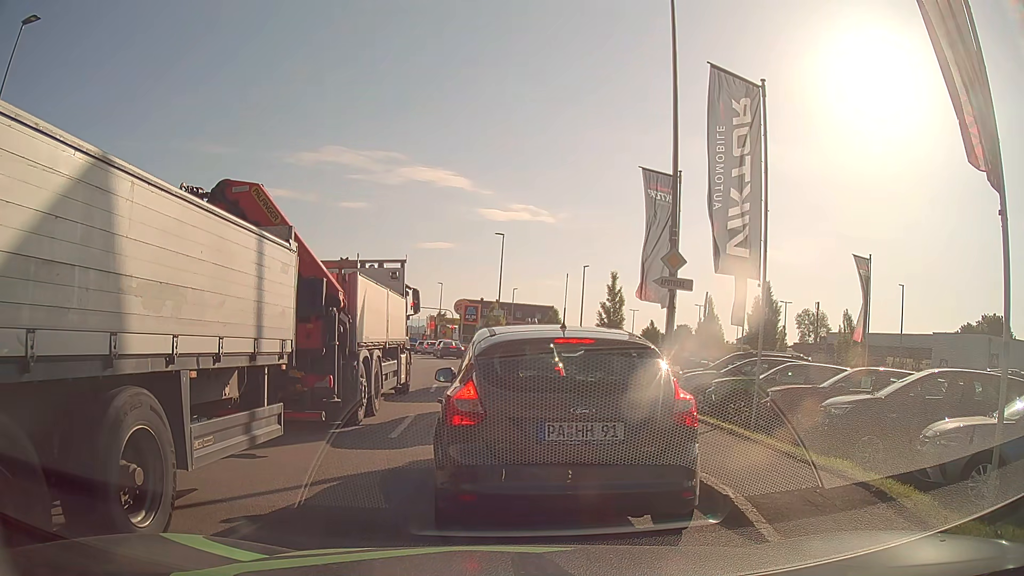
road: tertiary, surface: asphalt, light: Day
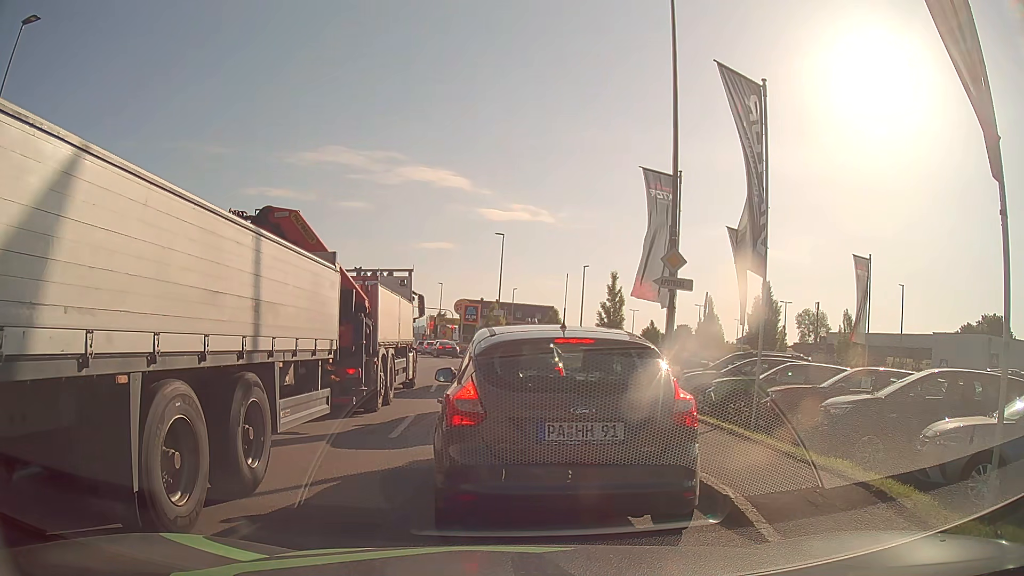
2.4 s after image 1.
(0.0, 0.0) m; 0°
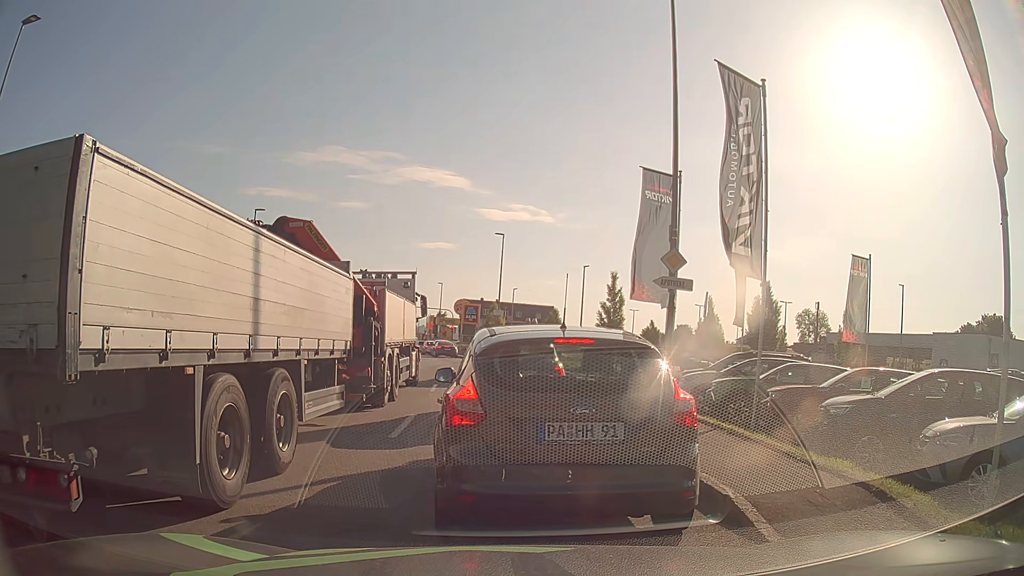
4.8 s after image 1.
(0.0, 0.0) m; 0°
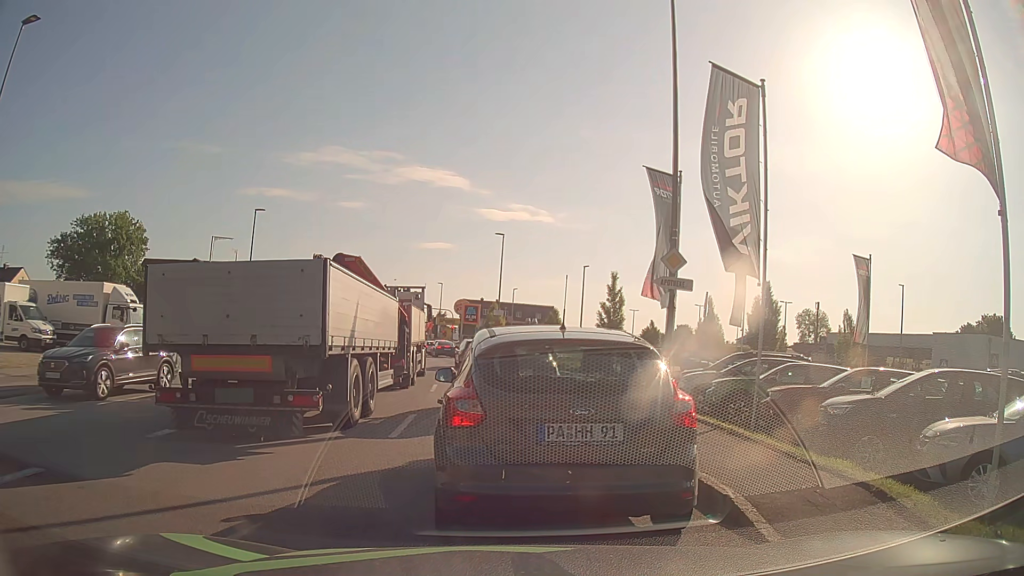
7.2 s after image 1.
(0.0, 0.0) m; 0°
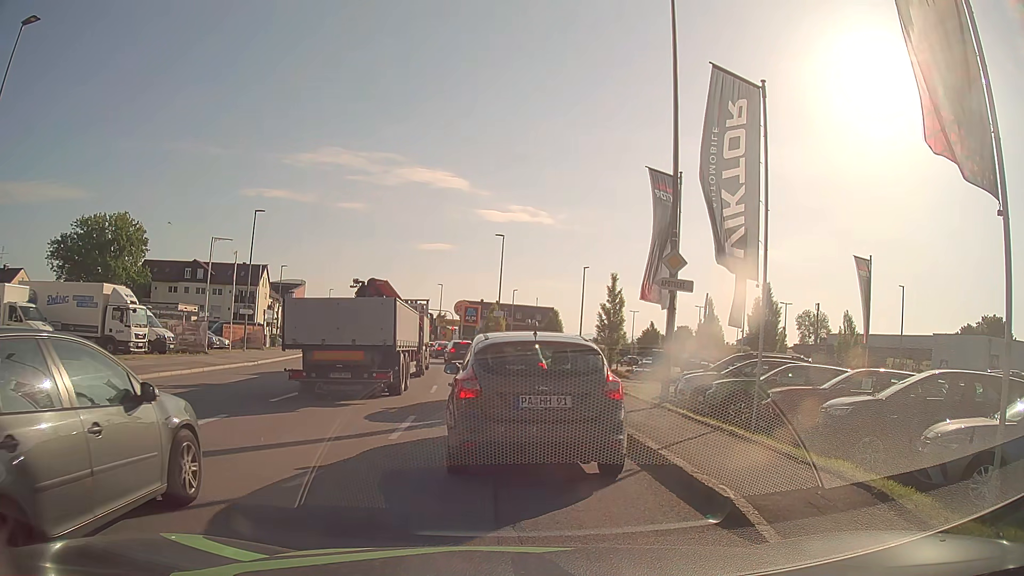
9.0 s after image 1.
(0.0, 0.0) m; 0°
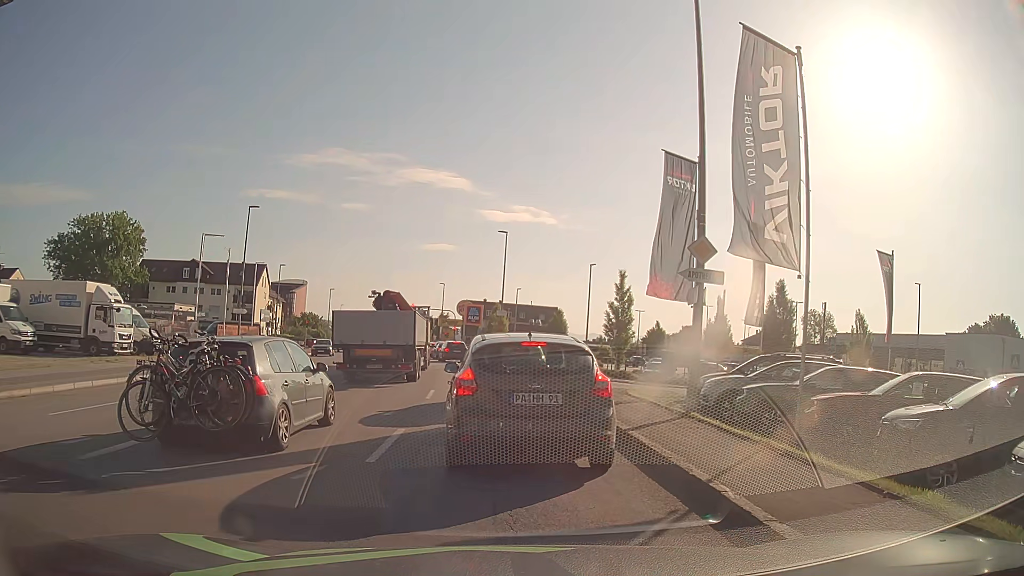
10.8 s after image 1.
(0.0, +1.9) m; 0°
